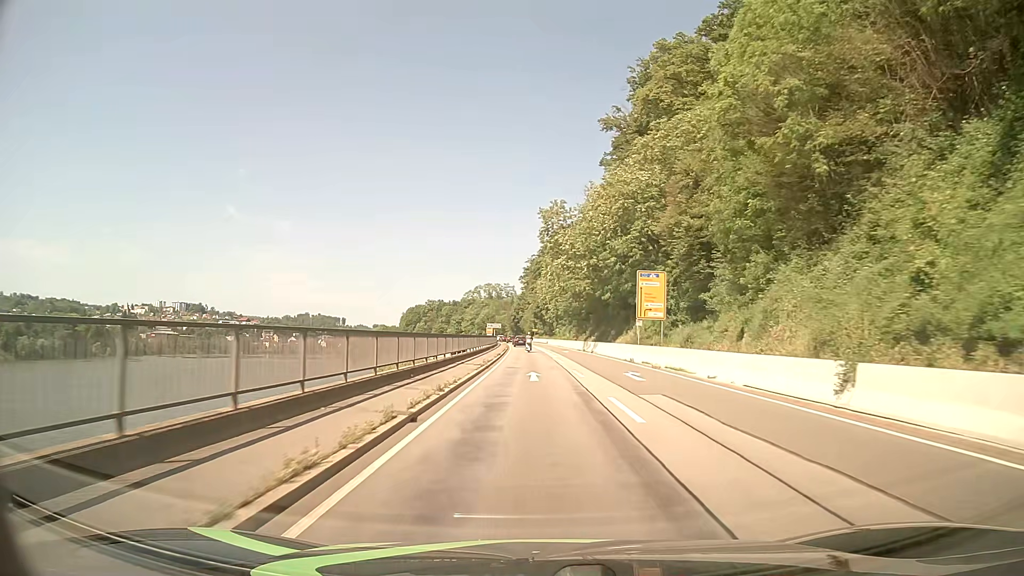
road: primary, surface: asphalt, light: Day
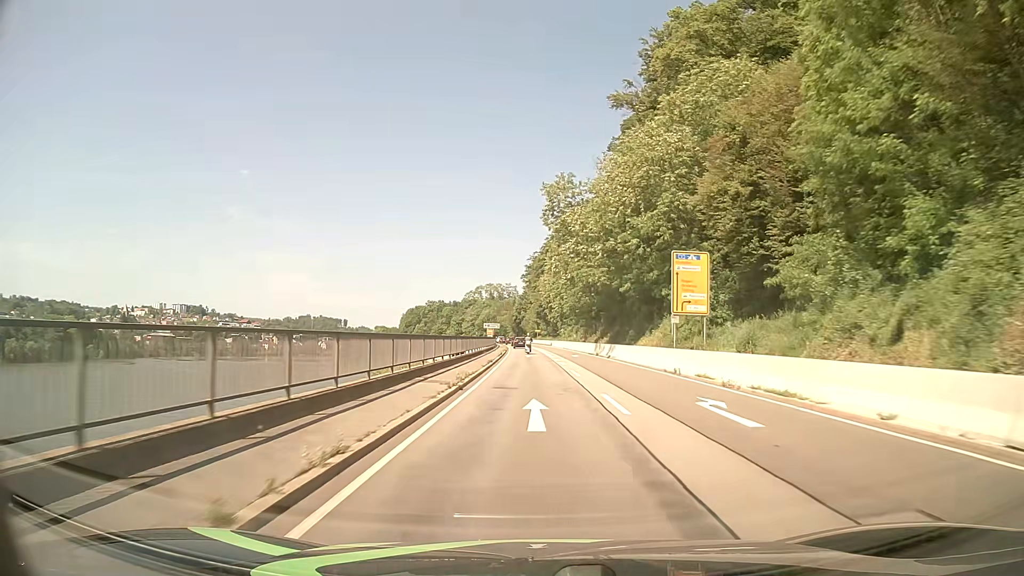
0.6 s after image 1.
(0.0, +10.7) m; 0°
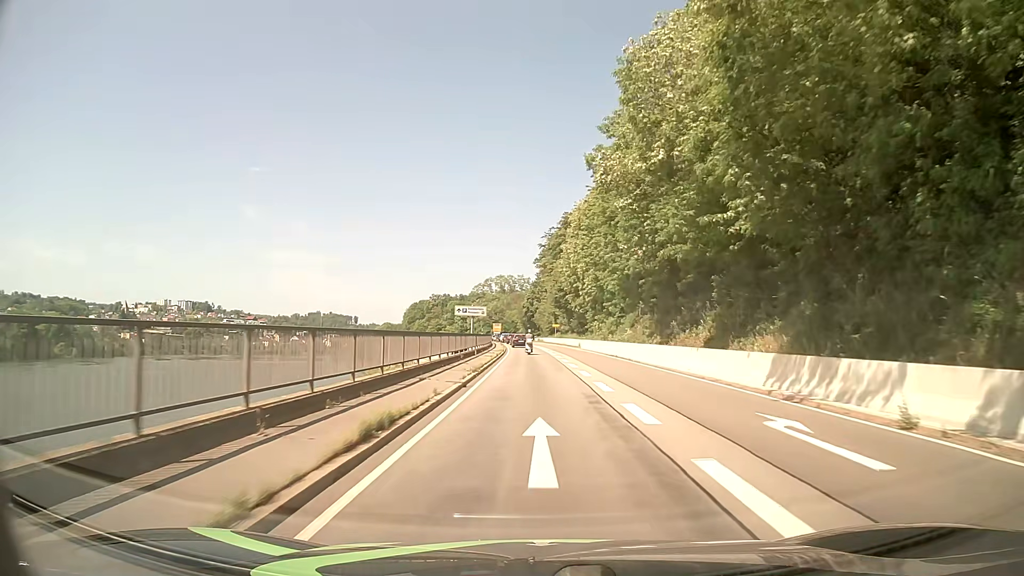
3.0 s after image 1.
(-0.4, +41.9) m; -1°
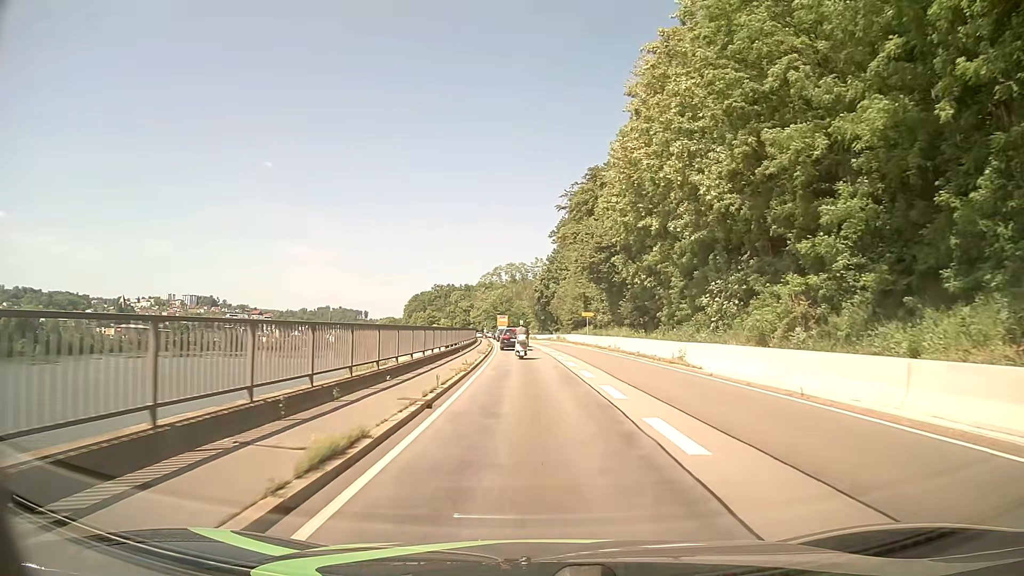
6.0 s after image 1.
(-0.3, +44.4) m; -1°
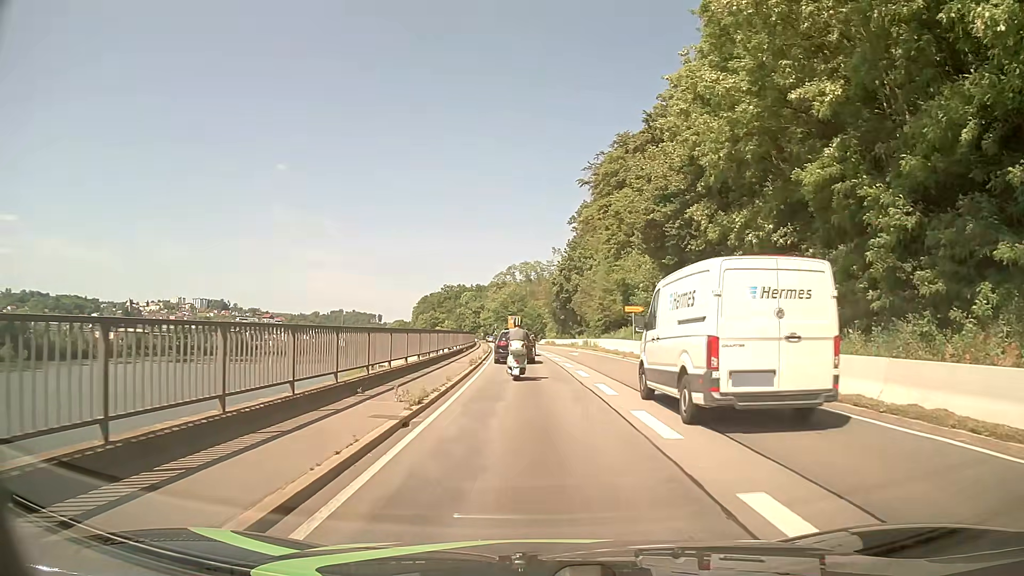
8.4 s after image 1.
(-0.3, +21.9) m; -1°
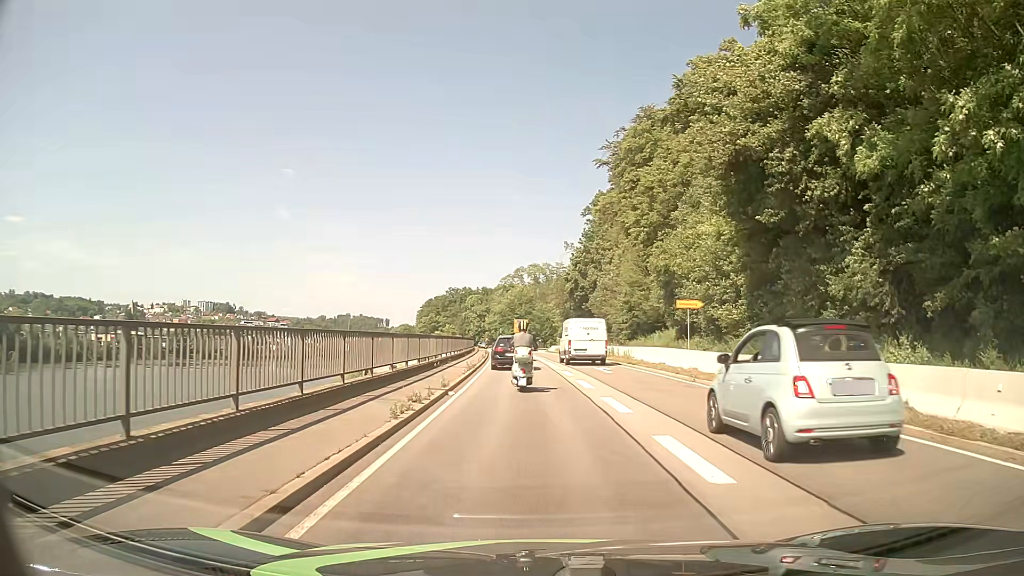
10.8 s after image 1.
(-0.1, +14.2) m; -1°
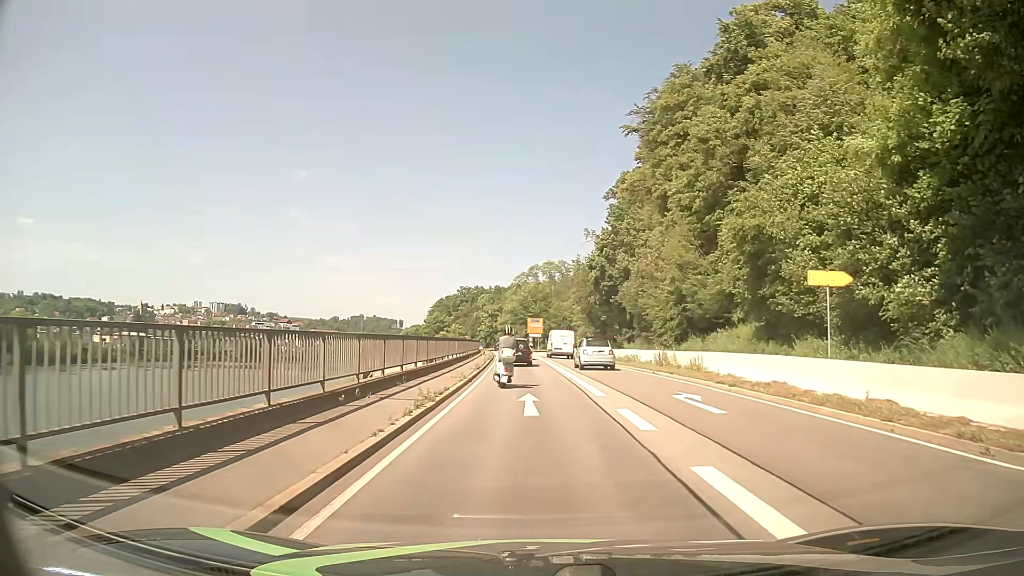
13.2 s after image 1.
(-0.1, +14.3) m; -1°
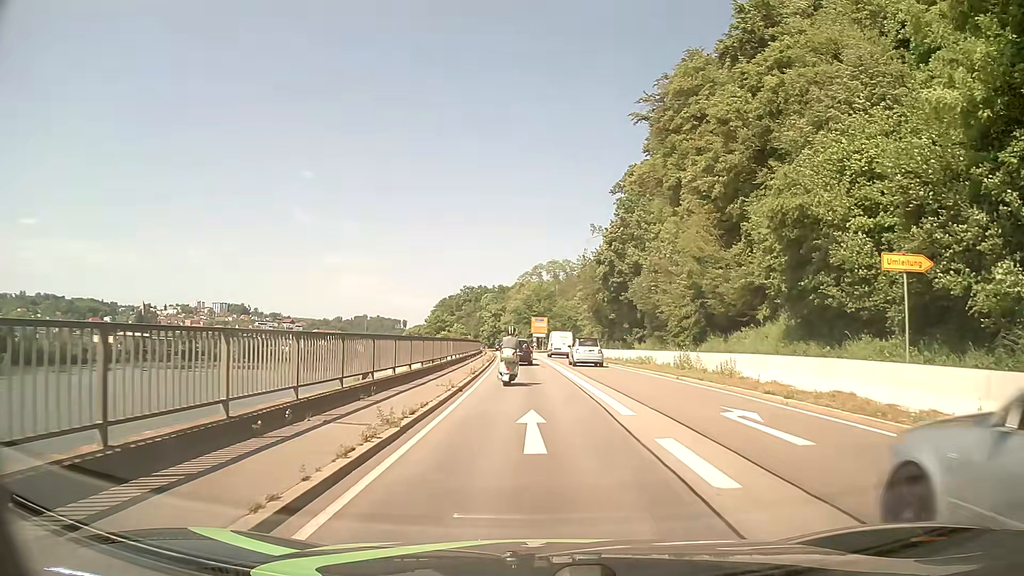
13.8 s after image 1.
(0.0, +4.0) m; 0°
(0, +10) (0, +20) (0, +30) (0, +40) (-1, +50) (-1, +60) (-2, +70) (-2, +80) (-3, +90) (-3, +100) m
